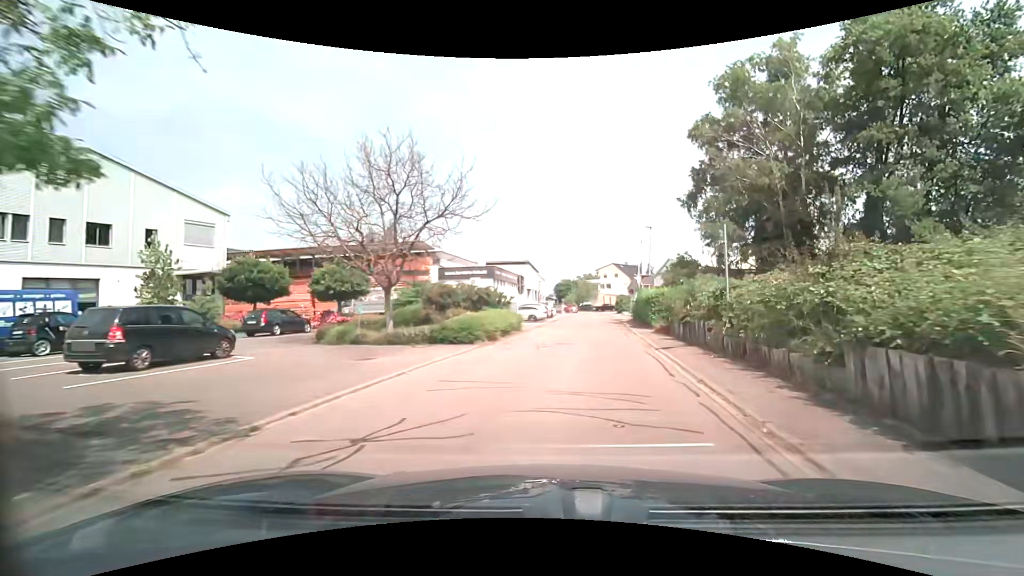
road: residential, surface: asphalt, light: Day
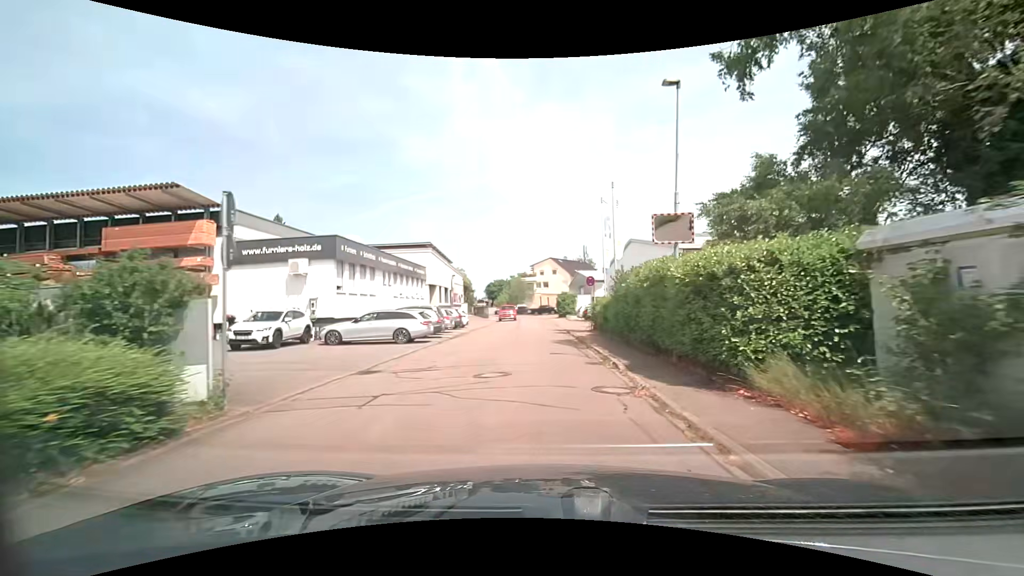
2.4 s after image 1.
(+2.4, +22.0) m; +7°
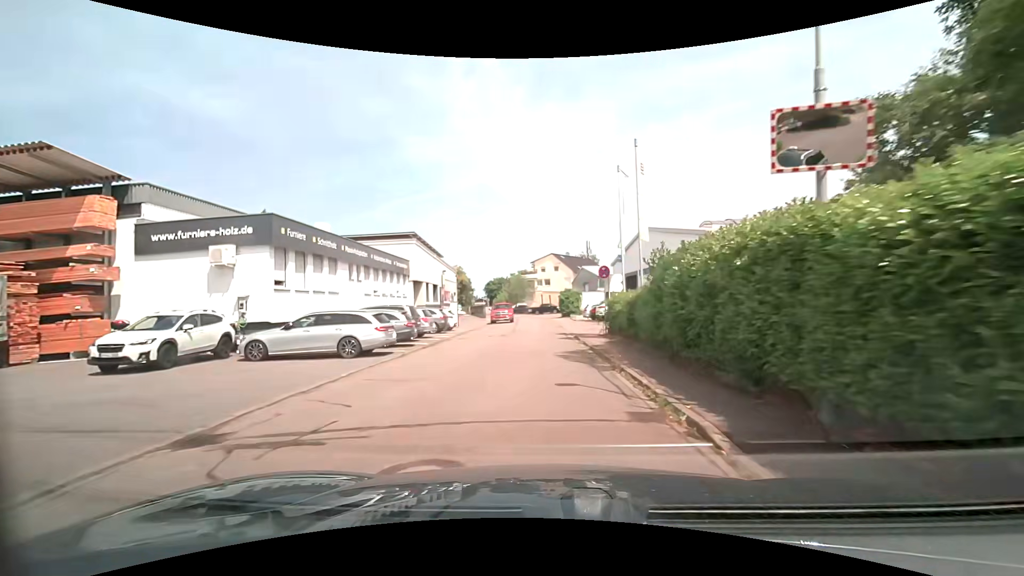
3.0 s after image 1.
(+0.1, +5.9) m; +1°
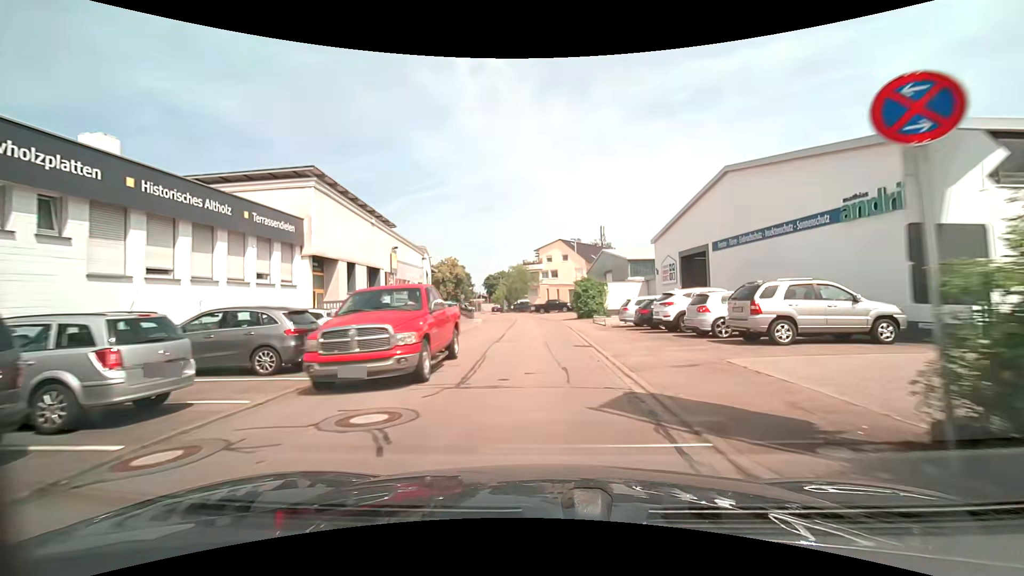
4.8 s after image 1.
(-0.1, +18.2) m; -1°
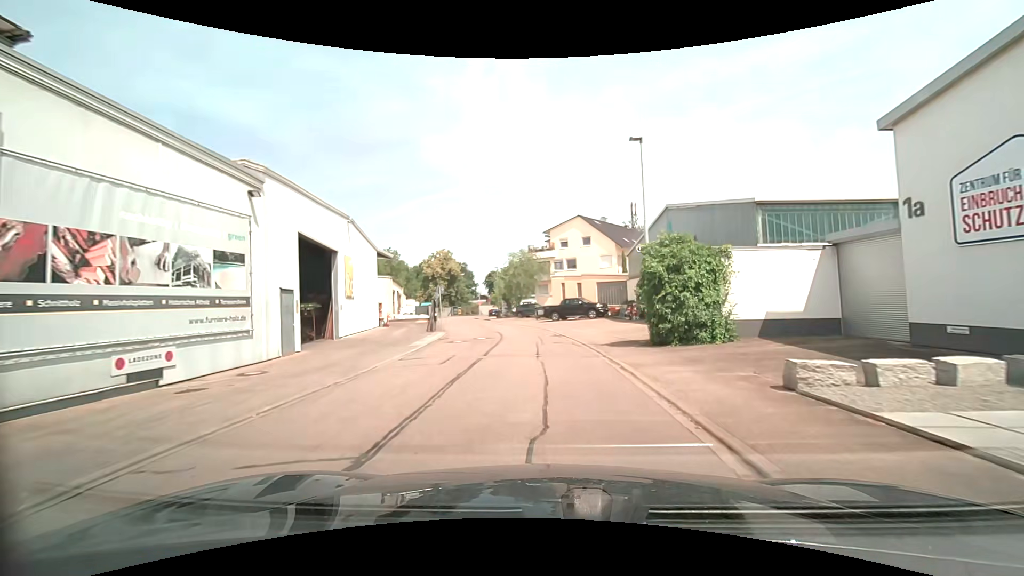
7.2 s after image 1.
(0.0, +24.4) m; 0°
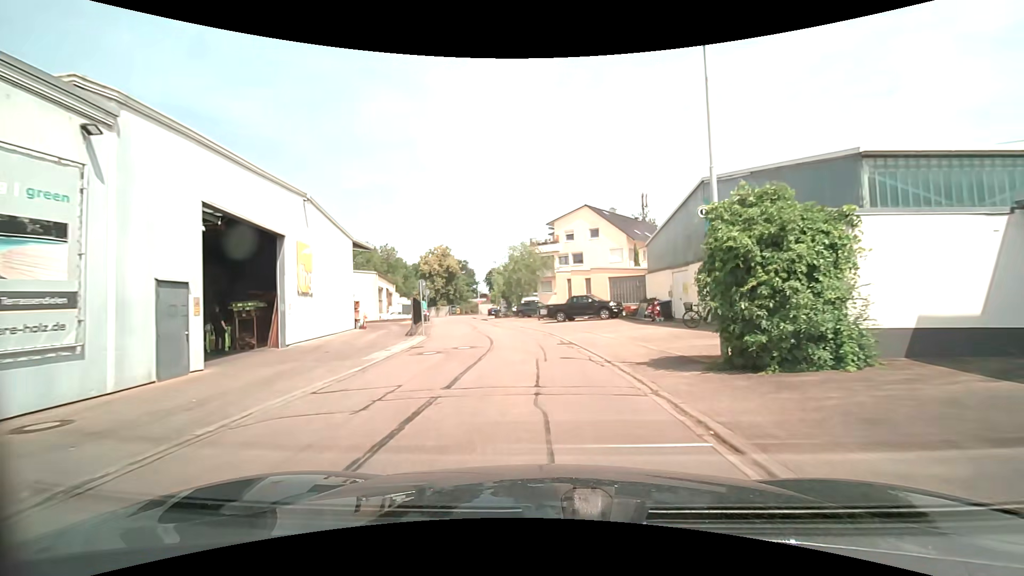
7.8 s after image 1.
(-0.1, +5.8) m; -1°
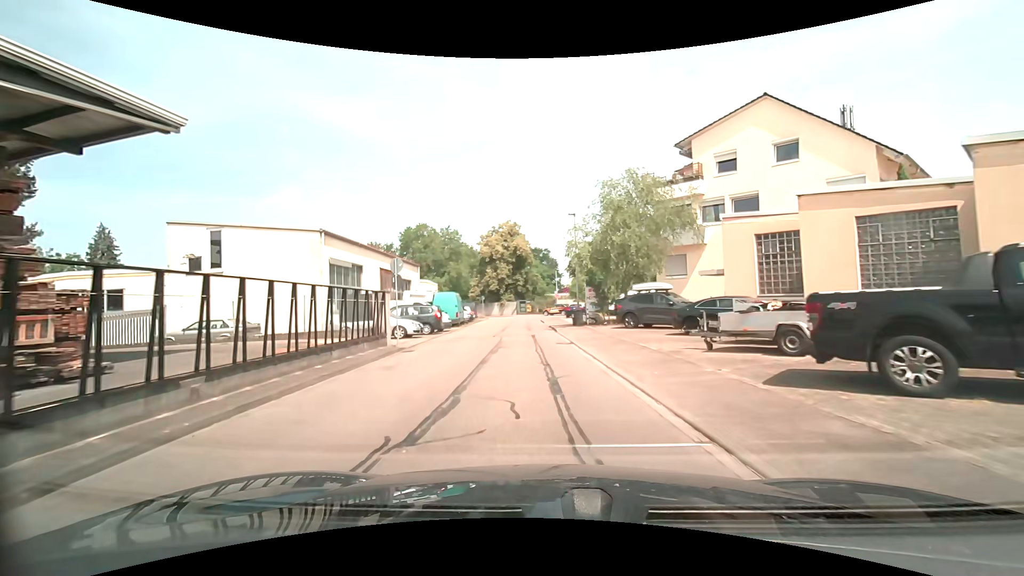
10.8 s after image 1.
(-2.0, +27.7) m; -10°
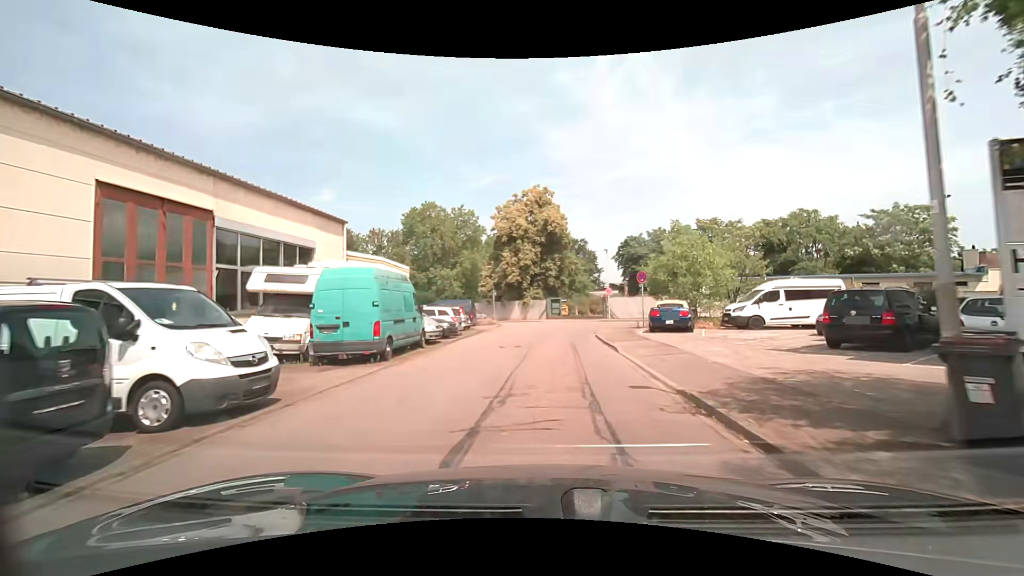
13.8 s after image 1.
(-1.2, +23.8) m; -4°
